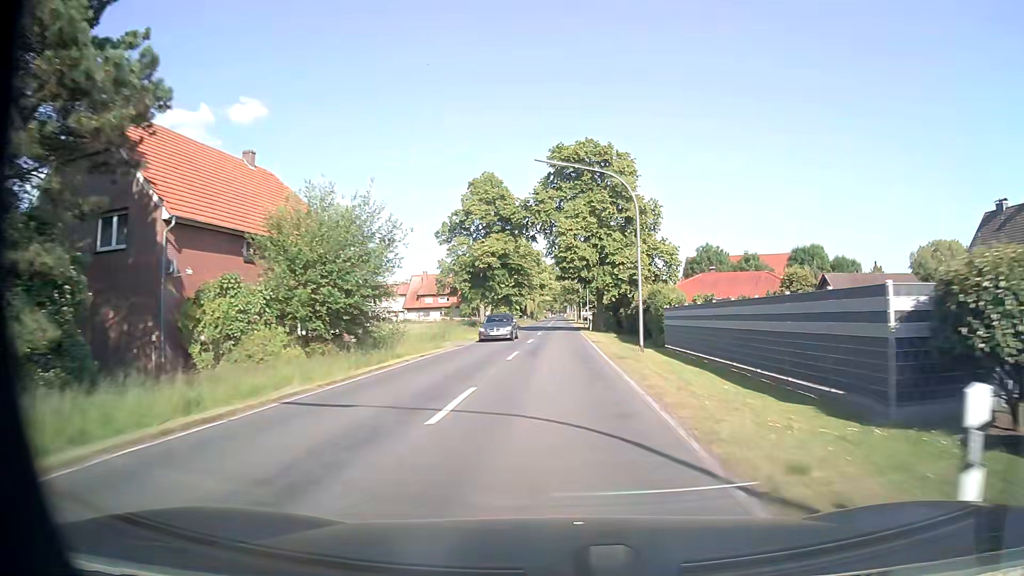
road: secondary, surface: asphalt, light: Day
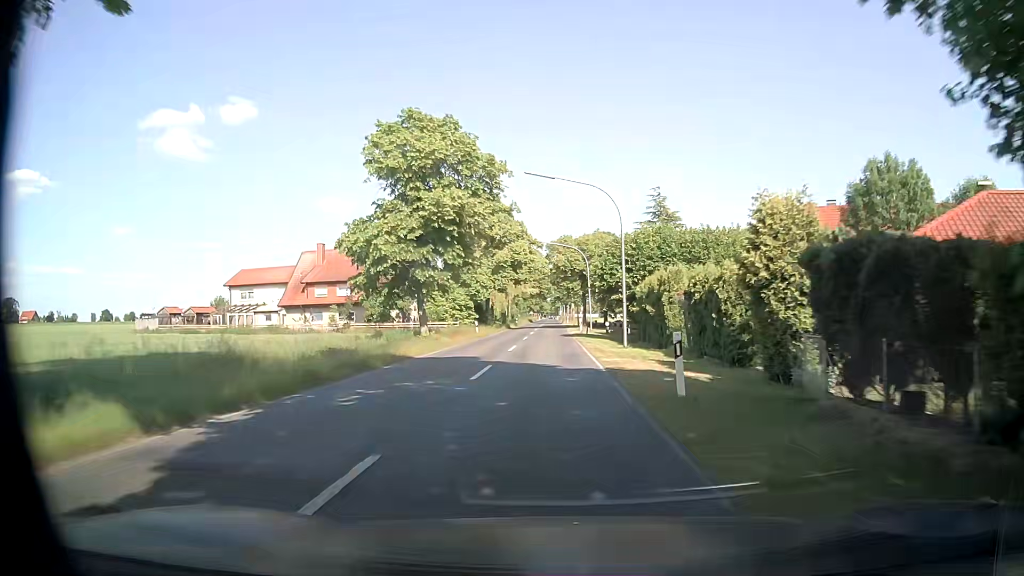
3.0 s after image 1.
(+0.4, +54.0) m; 0°
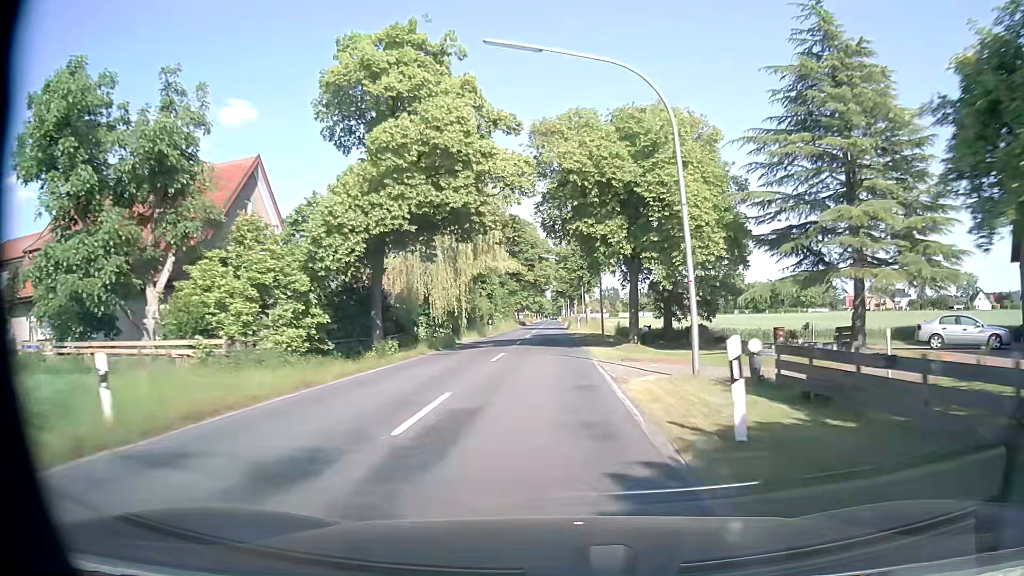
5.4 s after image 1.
(+0.4, +42.7) m; 0°
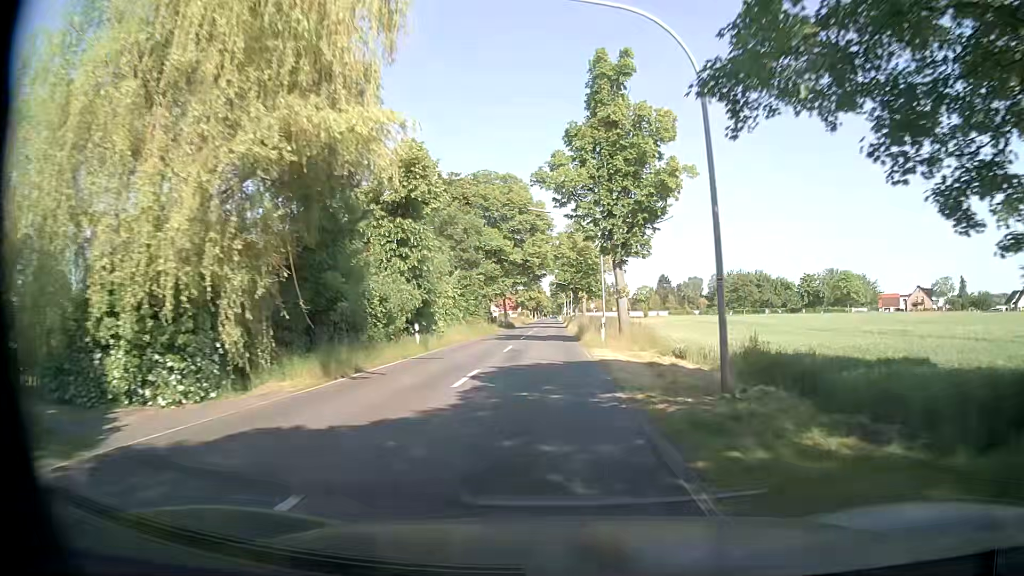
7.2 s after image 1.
(0.0, +30.8) m; 0°
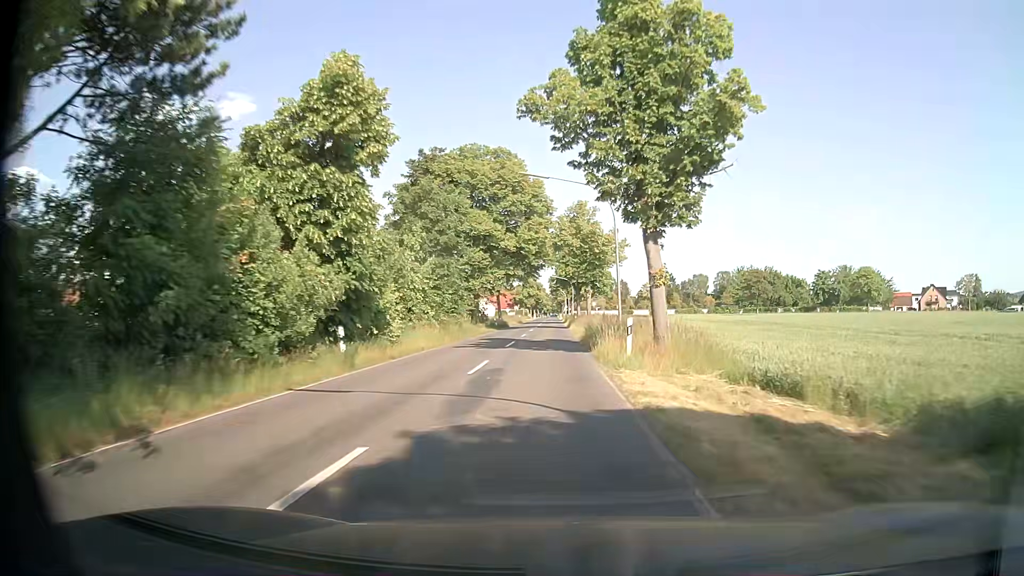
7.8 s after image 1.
(0.0, +10.0) m; 0°
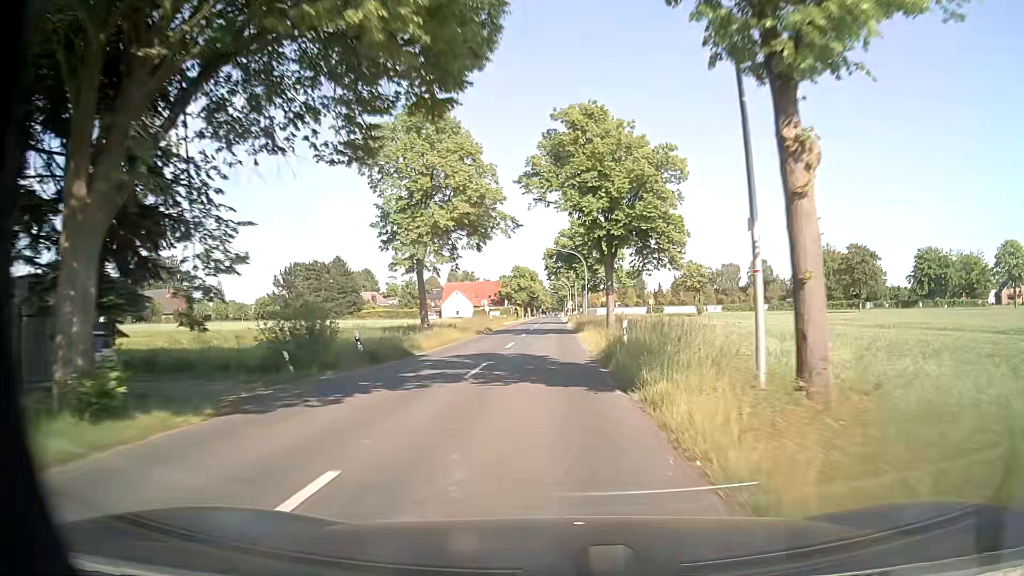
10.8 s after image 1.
(-0.8, +49.1) m; 0°
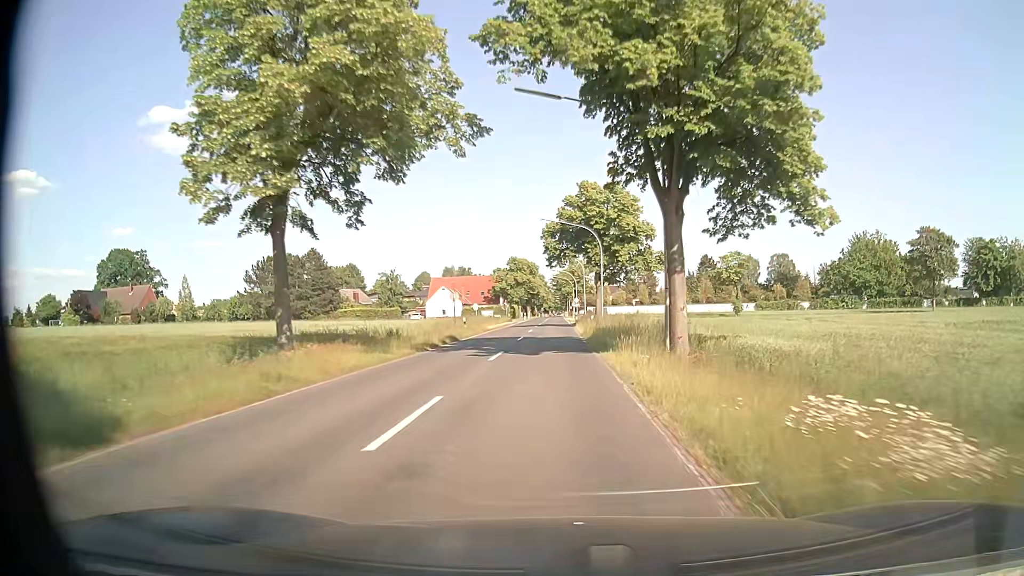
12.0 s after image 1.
(-0.2, +19.2) m; -1°
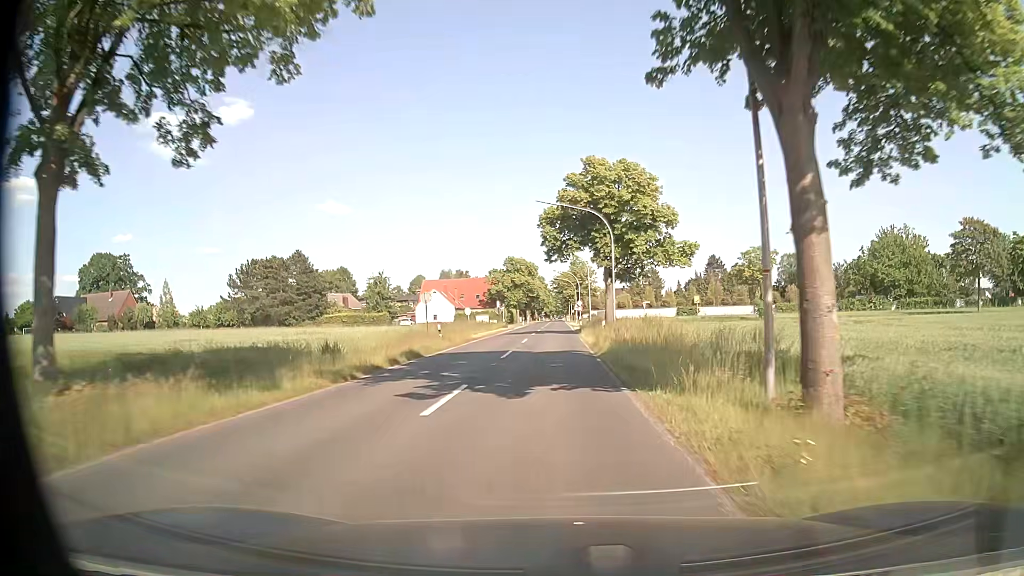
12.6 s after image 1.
(0.0, +9.1) m; 0°
